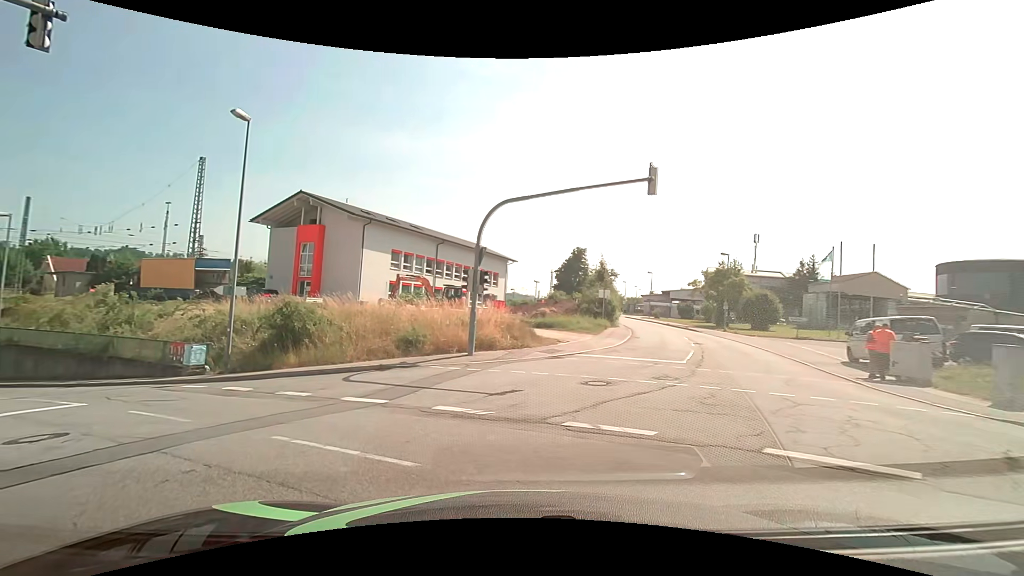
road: residential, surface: asphalt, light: Day
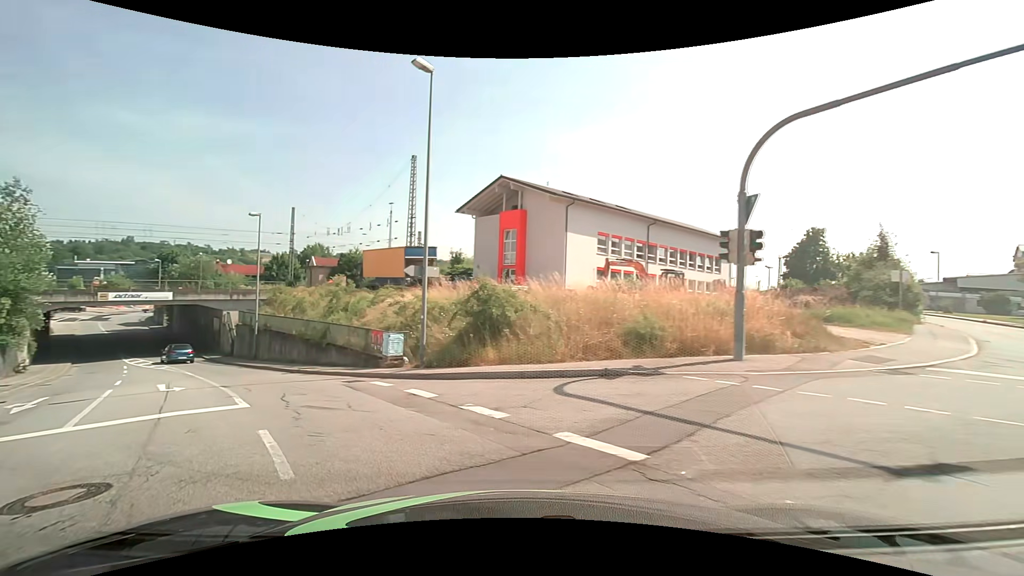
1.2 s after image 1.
(-1.3, +5.8) m; -23°
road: tertiary
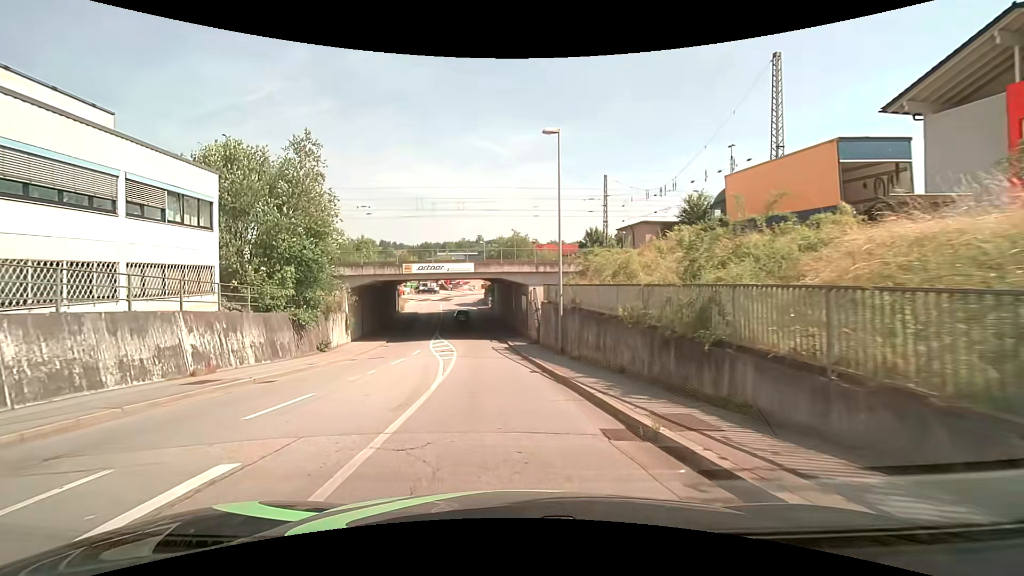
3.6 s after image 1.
(-6.2, +15.5) m; -35°
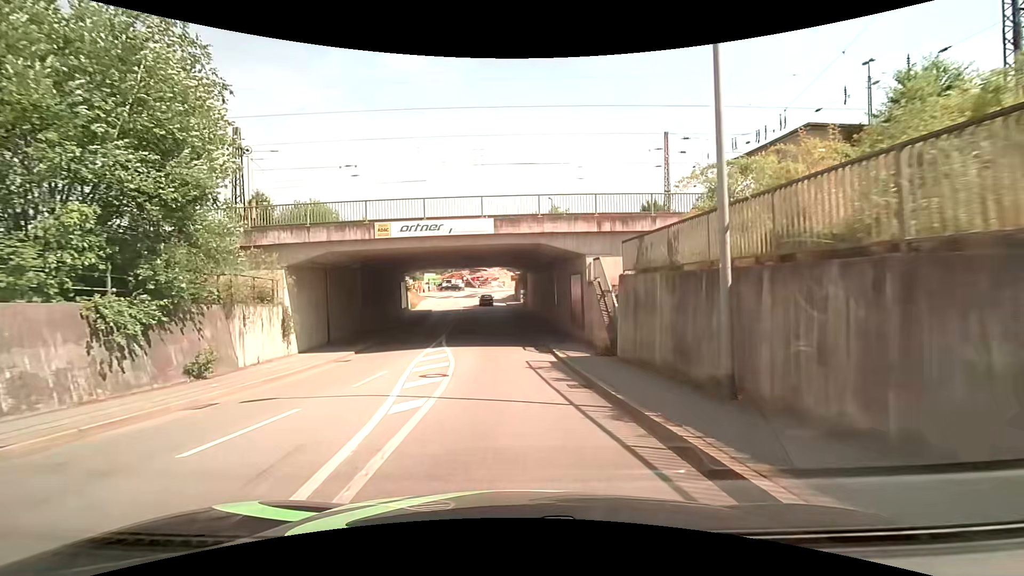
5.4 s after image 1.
(-0.8, +14.8) m; -4°
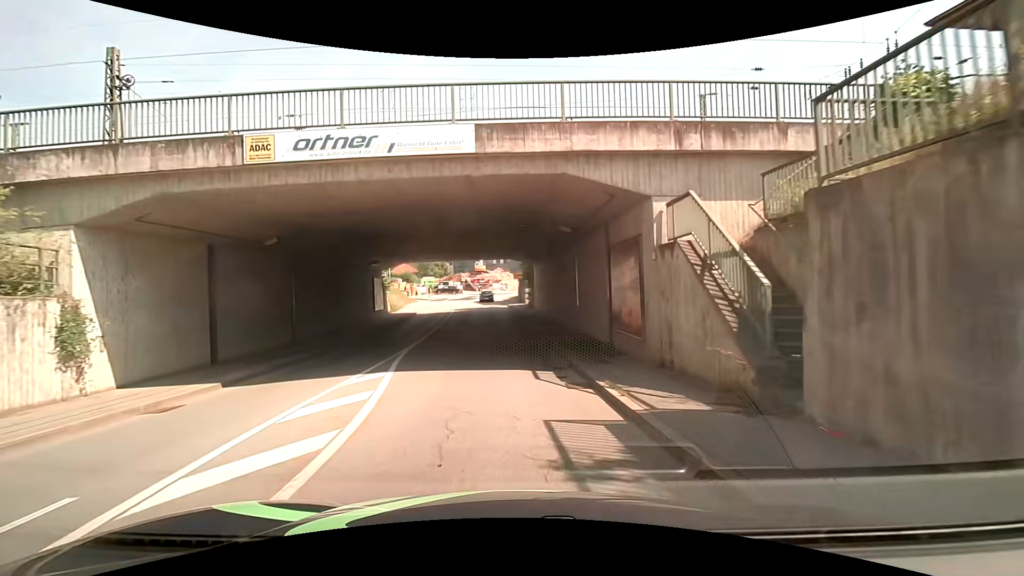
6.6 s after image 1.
(+0.1, +10.6) m; 0°
